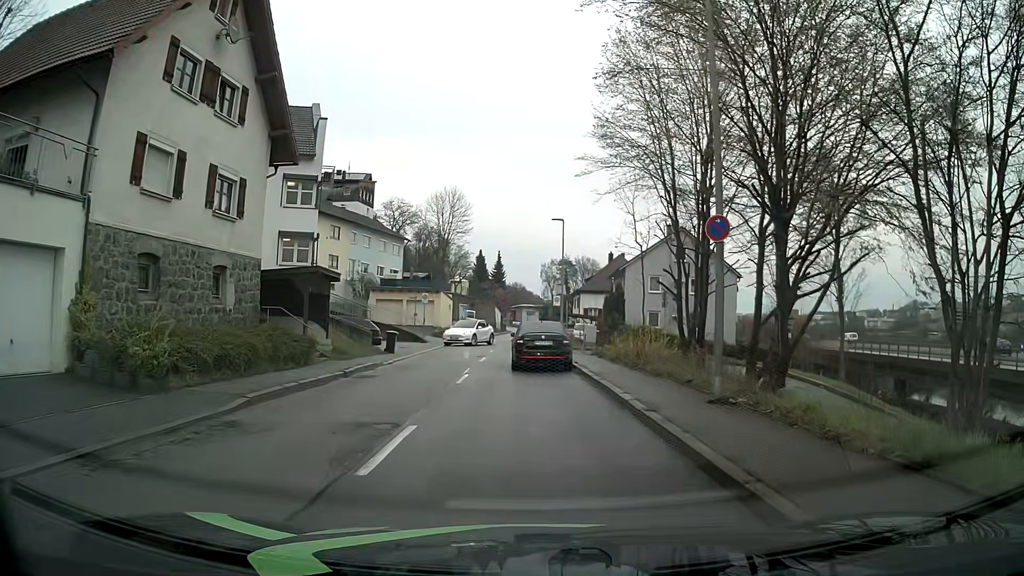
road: tertiary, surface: asphalt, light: Day
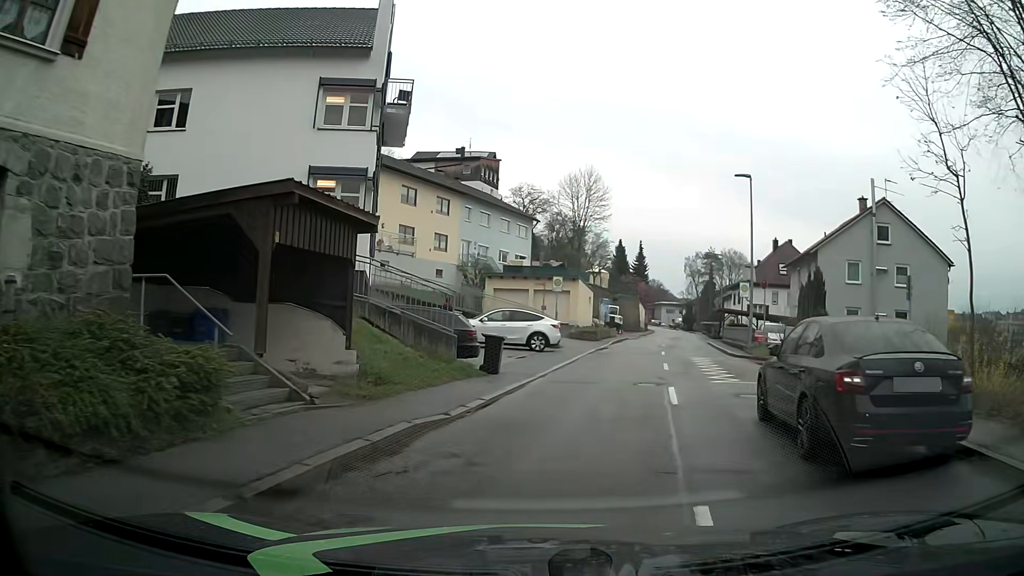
(-1.4, +13.8) m; -10°
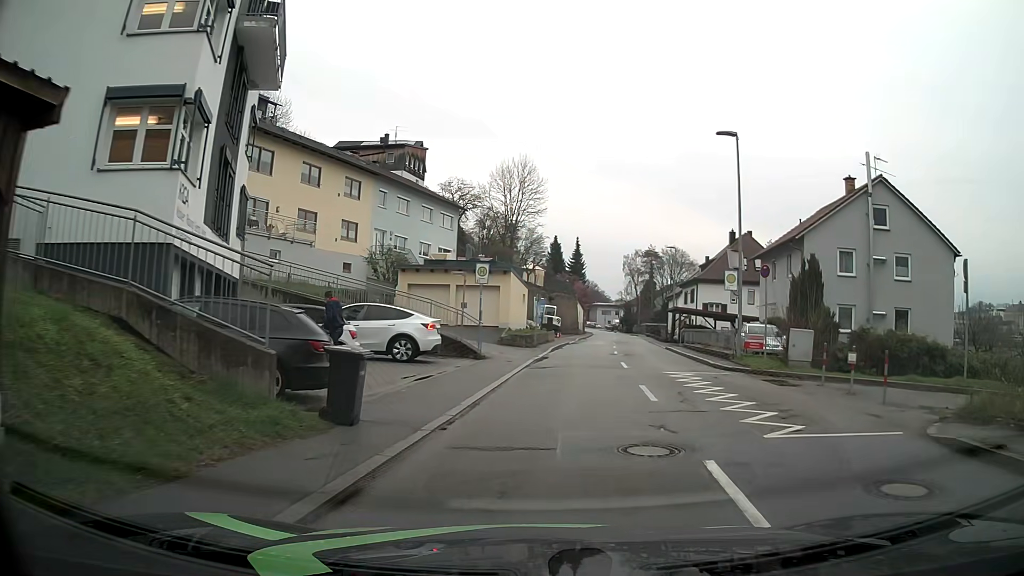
(+0.3, +7.7) m; +5°
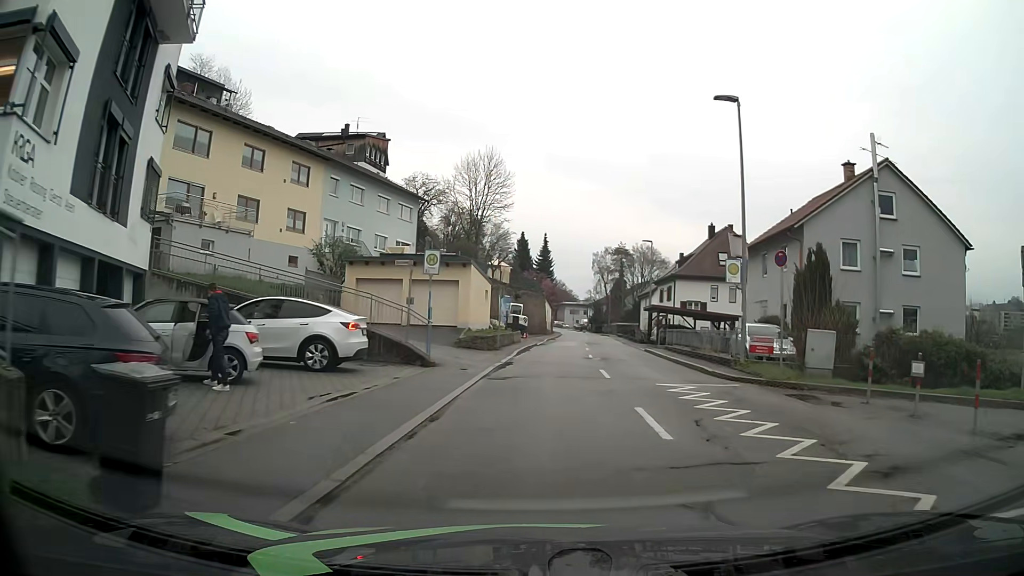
(+0.1, +4.1) m; +3°
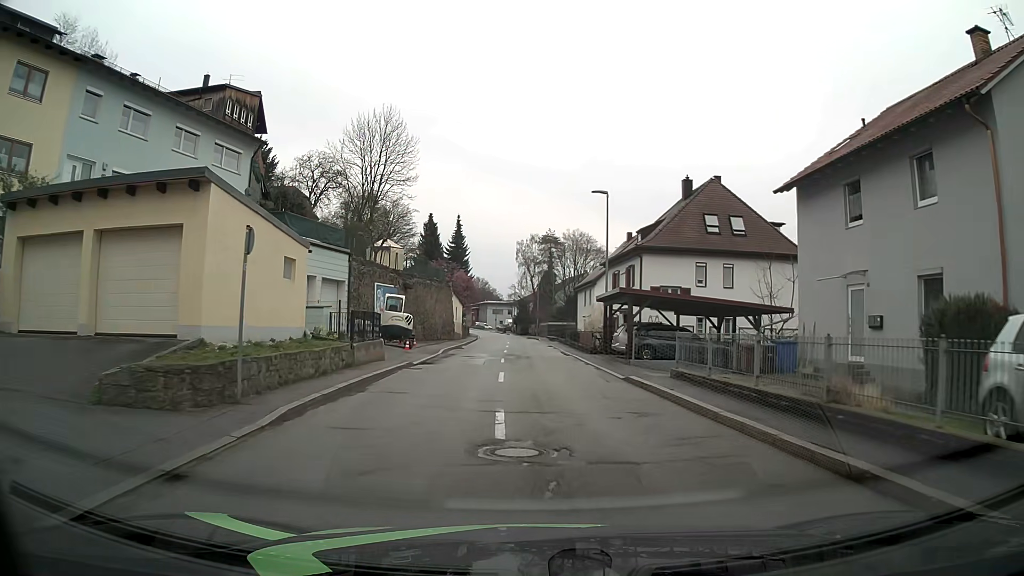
(+1.6, +19.2) m; +6°
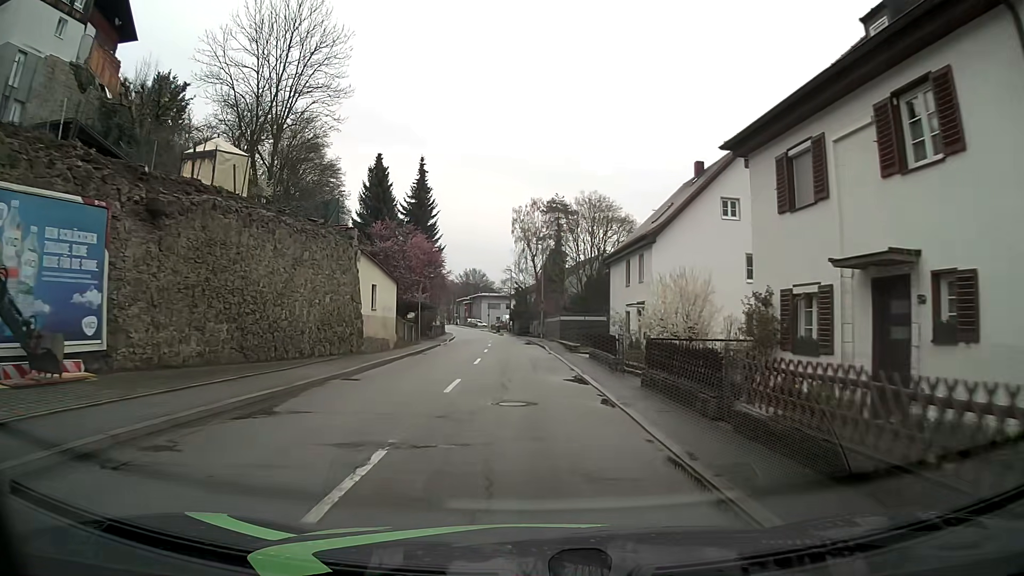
(+0.1, +30.1) m; -1°
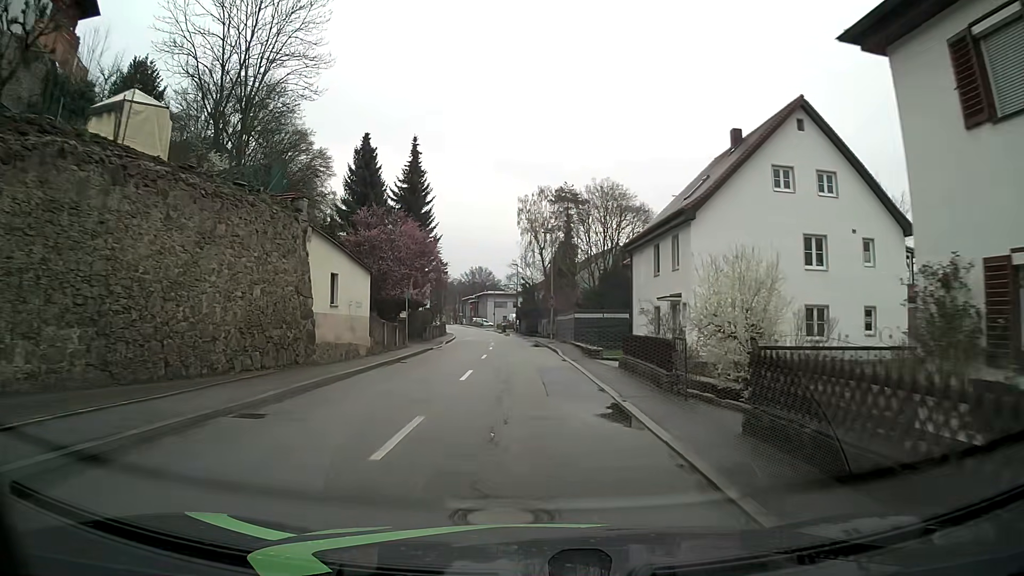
(0.0, +6.7) m; 0°
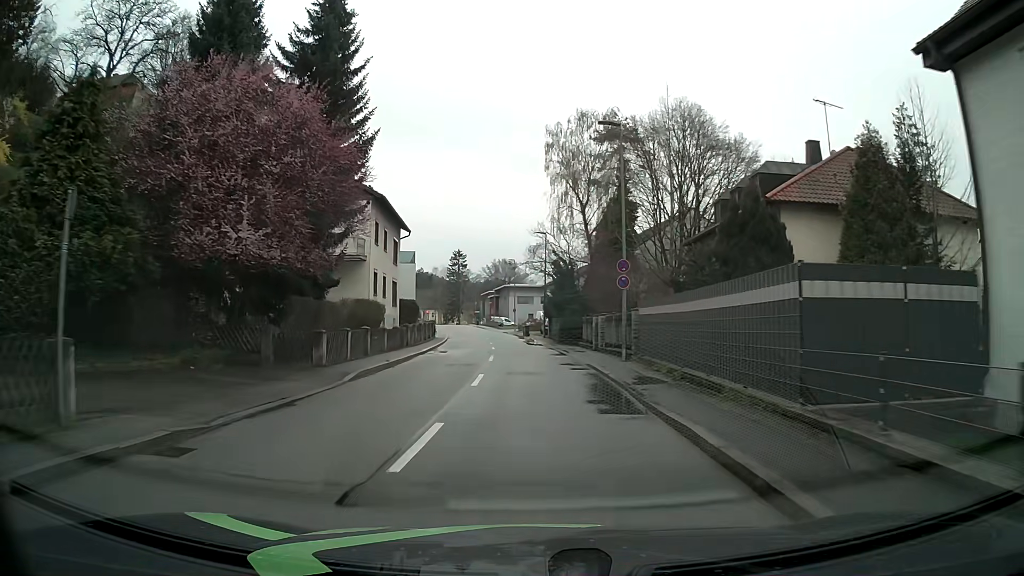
(-0.5, +28.0) m; -2°
(0, +10) (0, +20) (-1, +30) (-1, +40) (-2, +50) (-3, +60) (-5, +70) (-6, +80) (-8, +90) (-10, +99) m
